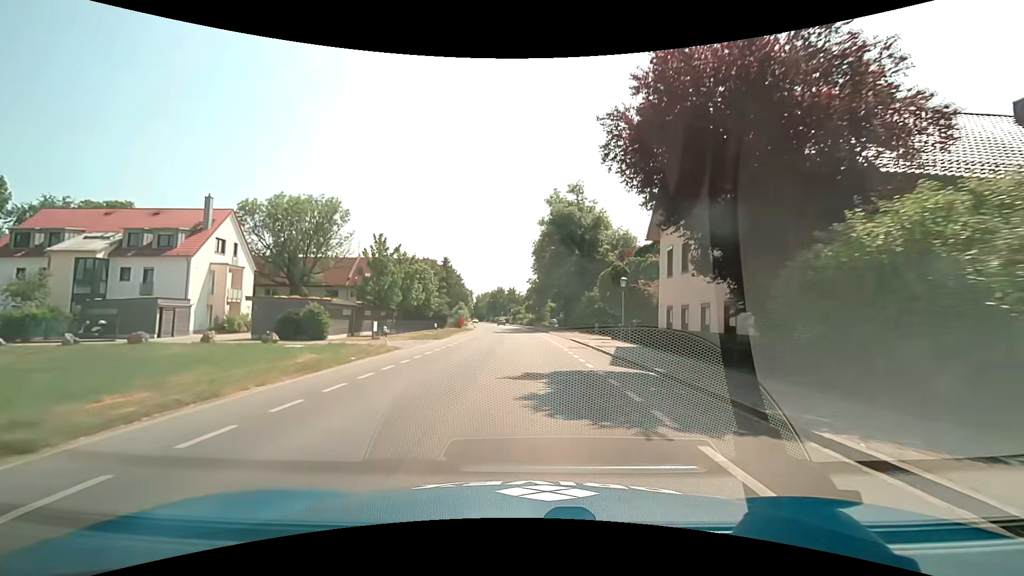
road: secondary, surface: asphalt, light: Day
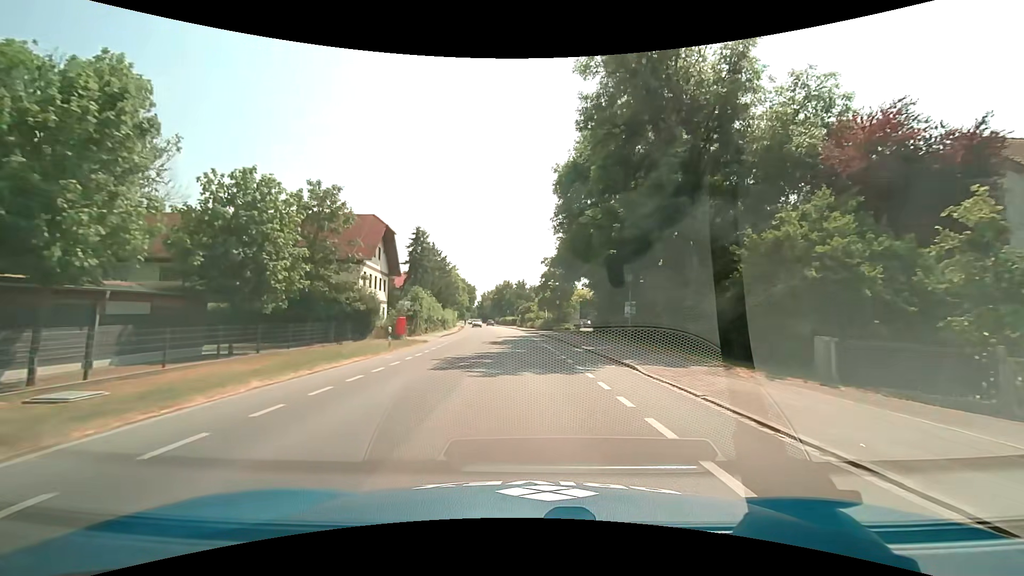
(-0.3, +36.5) m; -1°
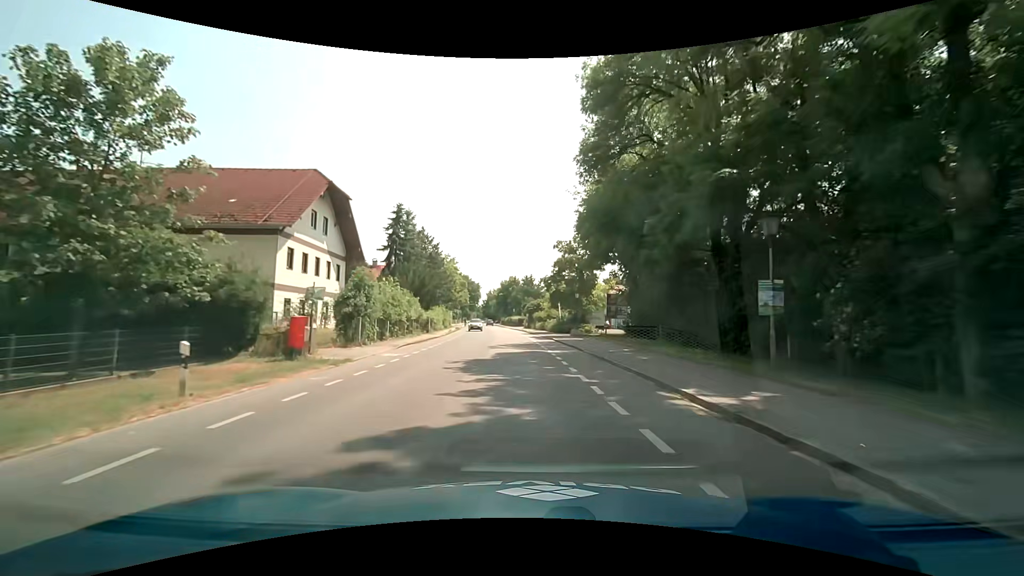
(-0.1, +14.6) m; -1°
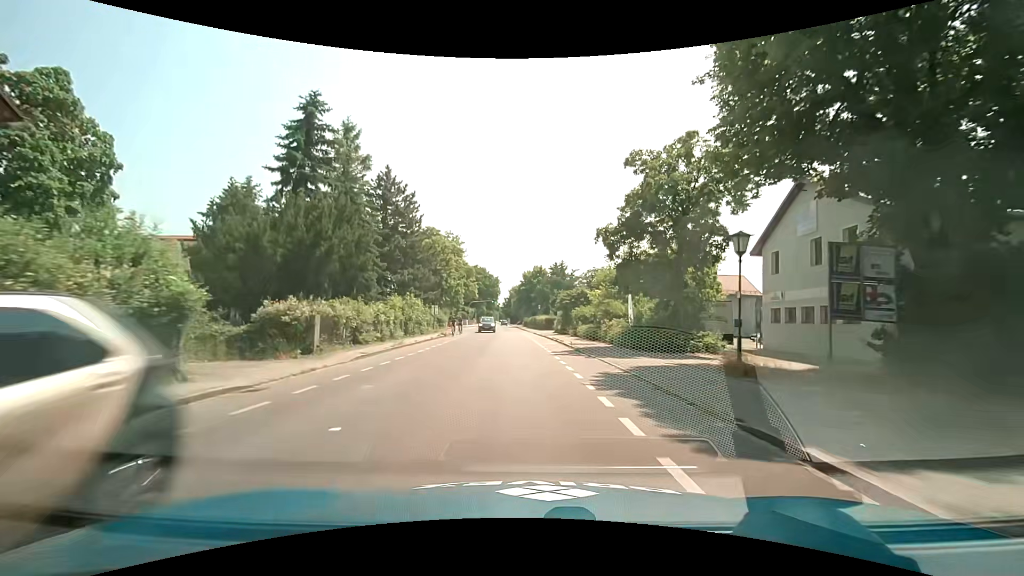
(-0.7, +29.3) m; -3°
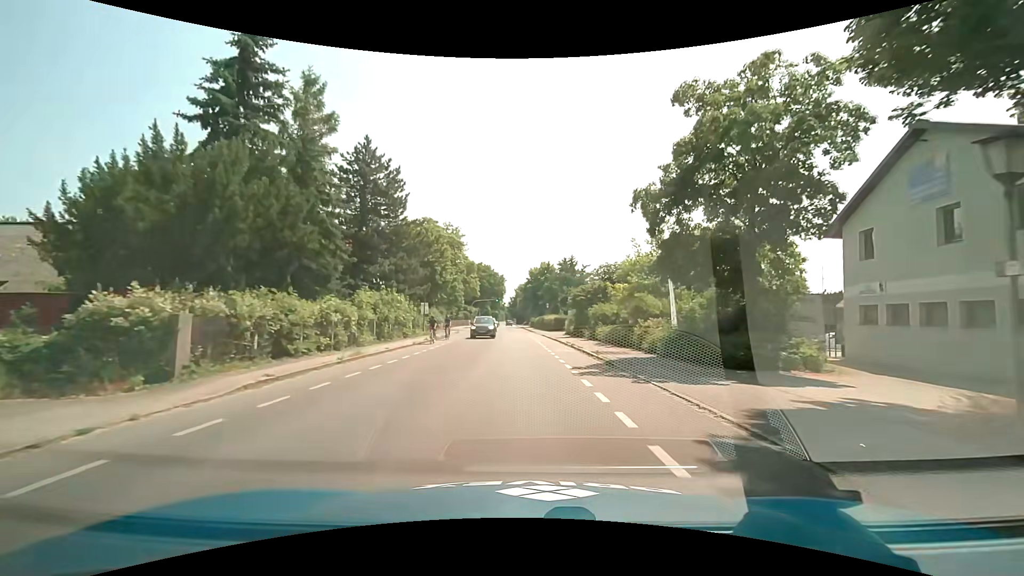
(0.0, +7.3) m; -1°
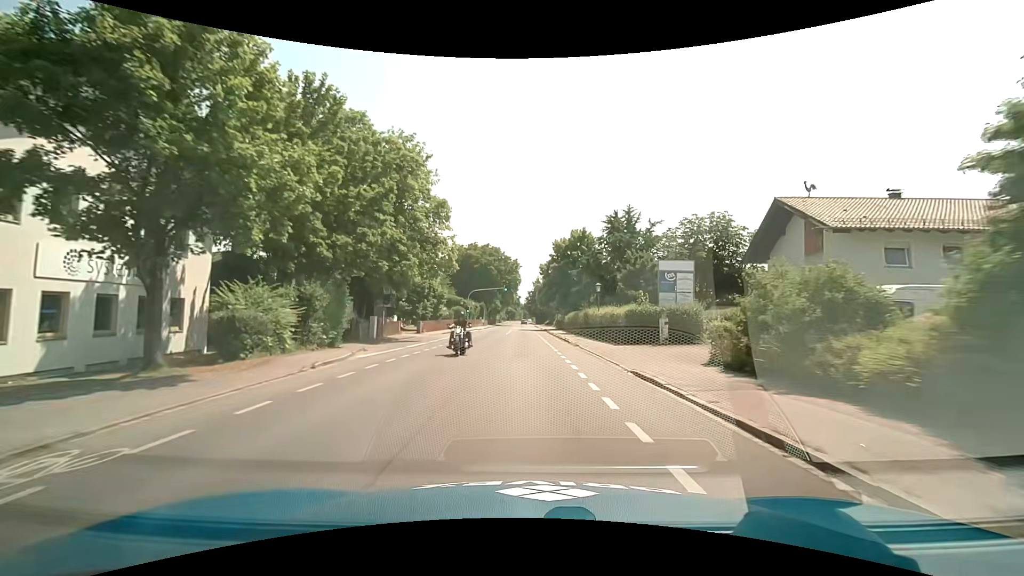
(-0.2, +36.8) m; -1°
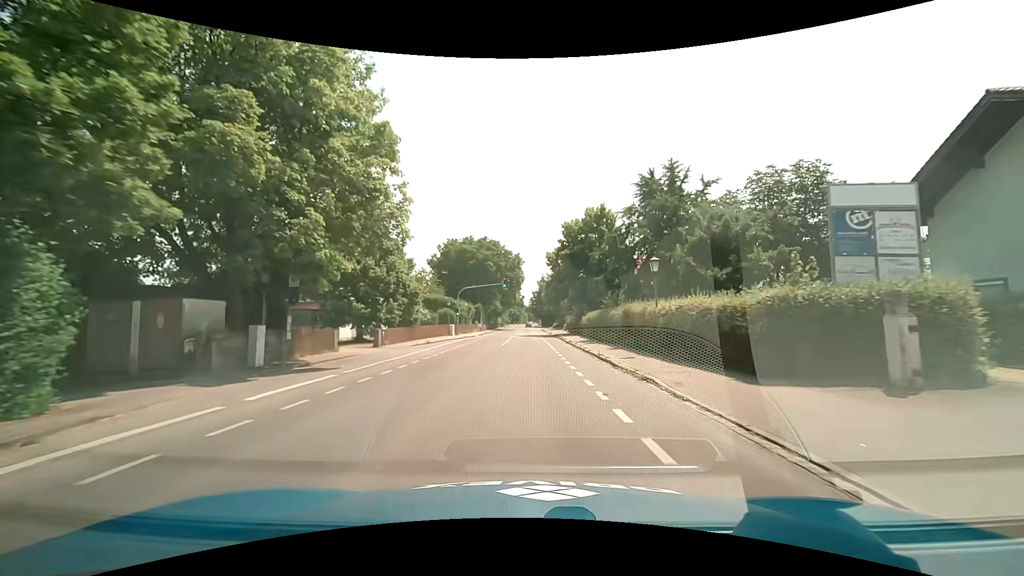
(-0.1, +14.7) m; -1°
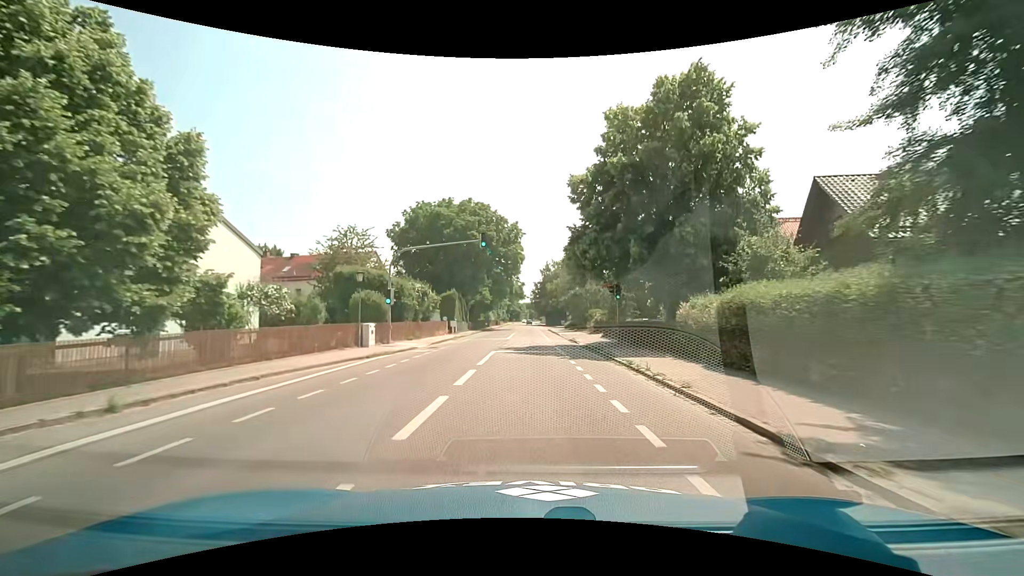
(-0.1, +29.4) m; 0°
(0, +10) (0, +20) (0, +30) (0, +40) (0, +50) (0, +60) (0, +70) (0, +80) (0, +90) (0, +100) m
